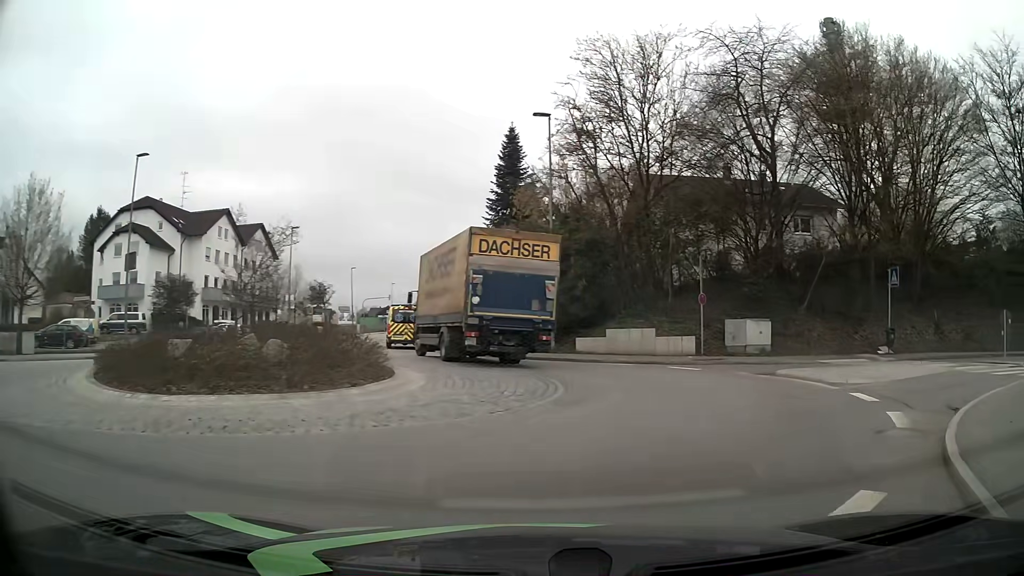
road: tertiary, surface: asphalt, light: Day
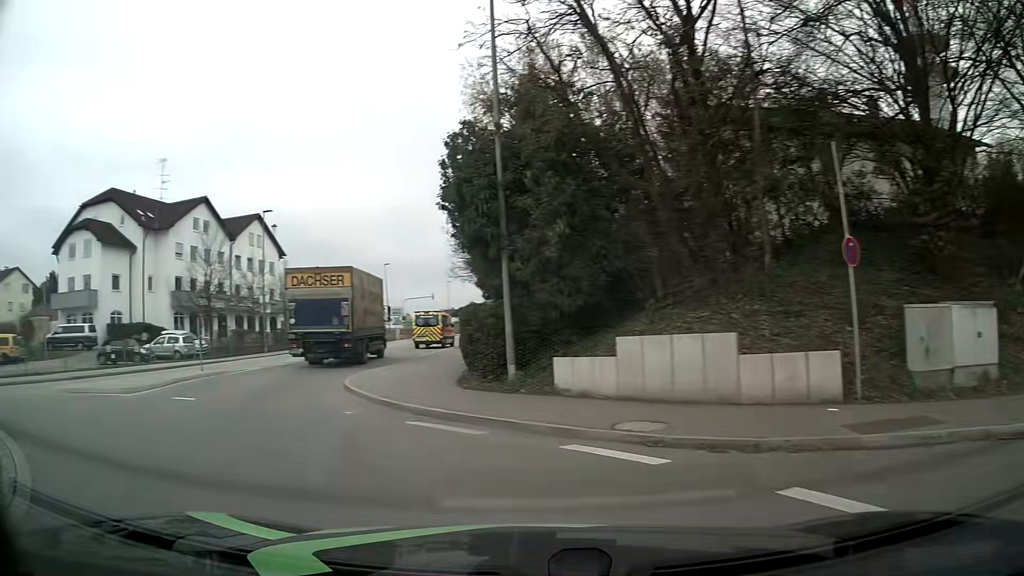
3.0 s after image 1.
(+3.4, +15.5) m; -4°
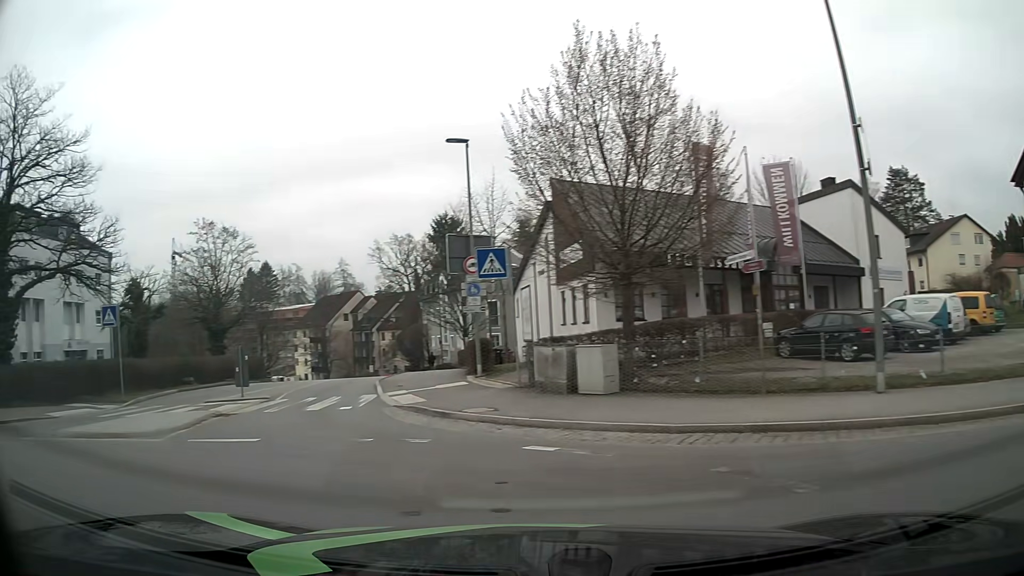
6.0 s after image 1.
(-9.4, +10.4) m; -86°
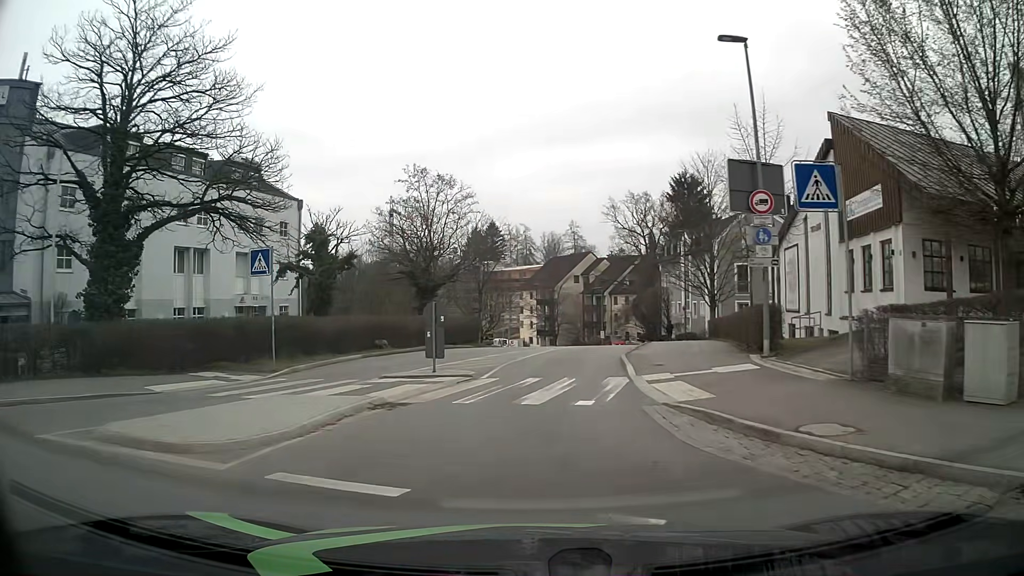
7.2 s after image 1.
(-1.4, +6.1) m; -20°
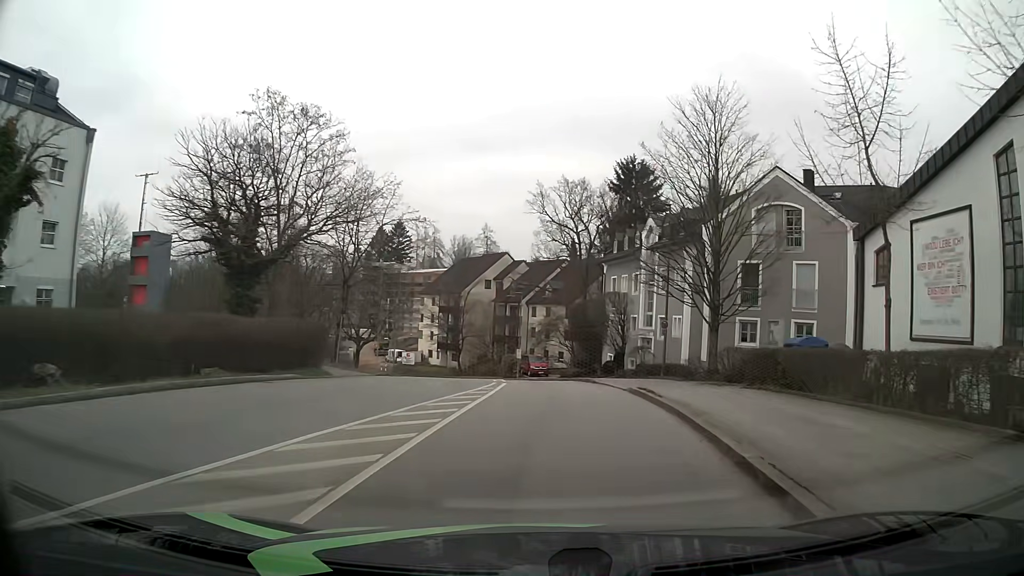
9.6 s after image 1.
(+0.6, +19.1) m; +8°
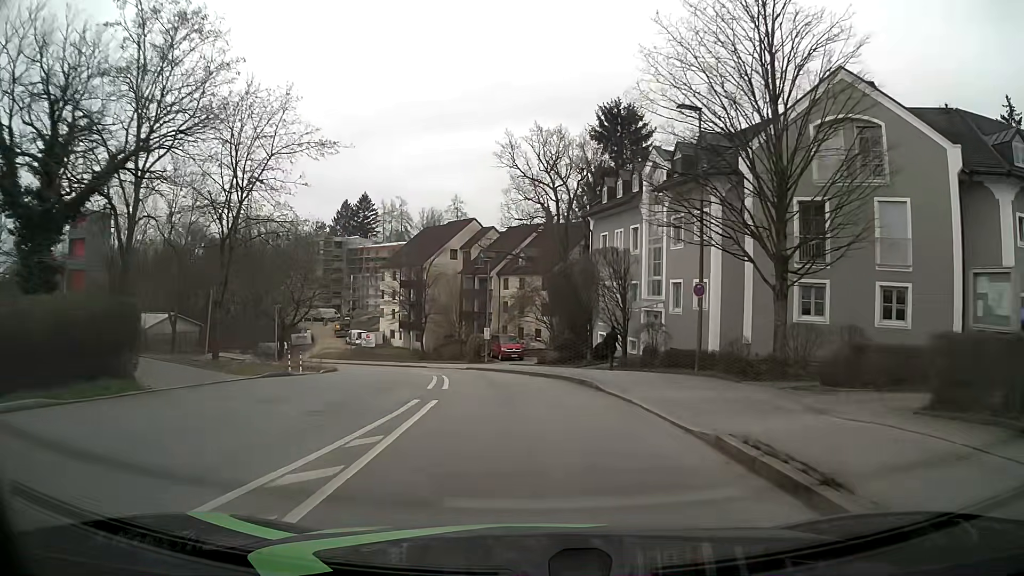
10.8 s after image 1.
(+0.4, +11.3) m; +2°
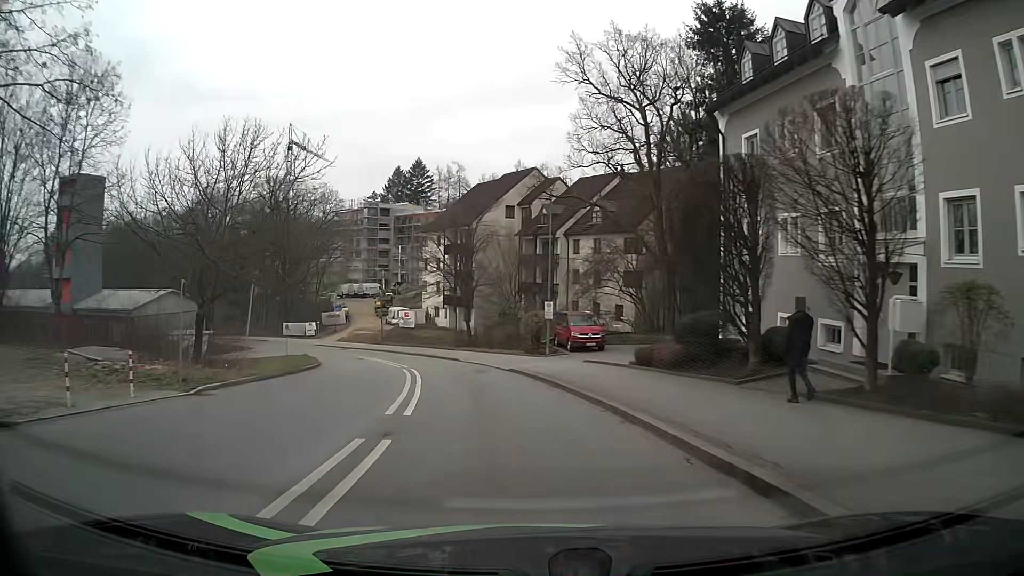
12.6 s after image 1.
(-0.7, +17.8) m; -6°
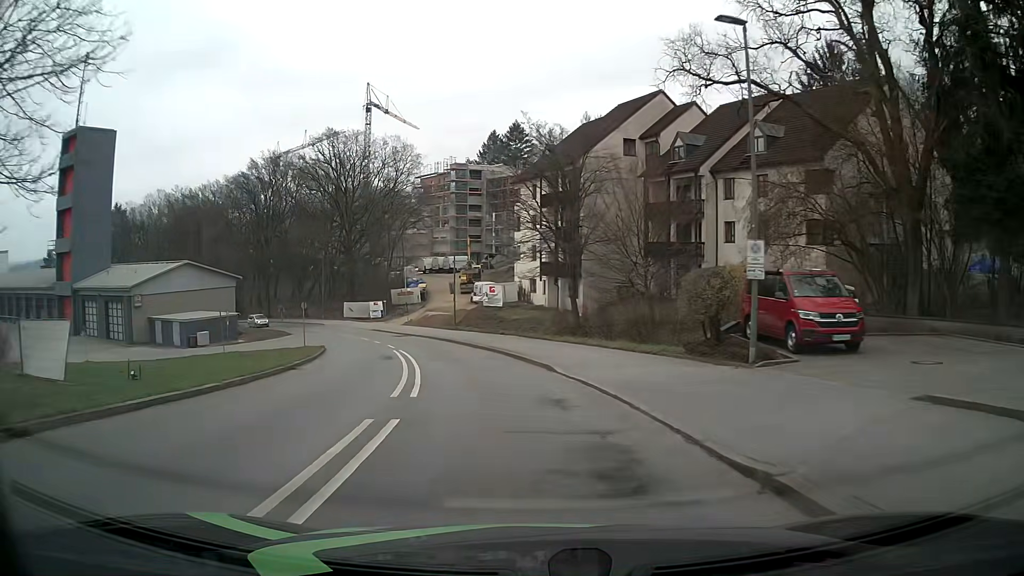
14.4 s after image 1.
(-1.3, +19.4) m; -8°
(0, +10) (-2, +20) (-4, +30) (-7, +39) (-11, +48) (-15, +57) (-20, +66) (-26, +74) (-33, +81) (-40, +88) m
